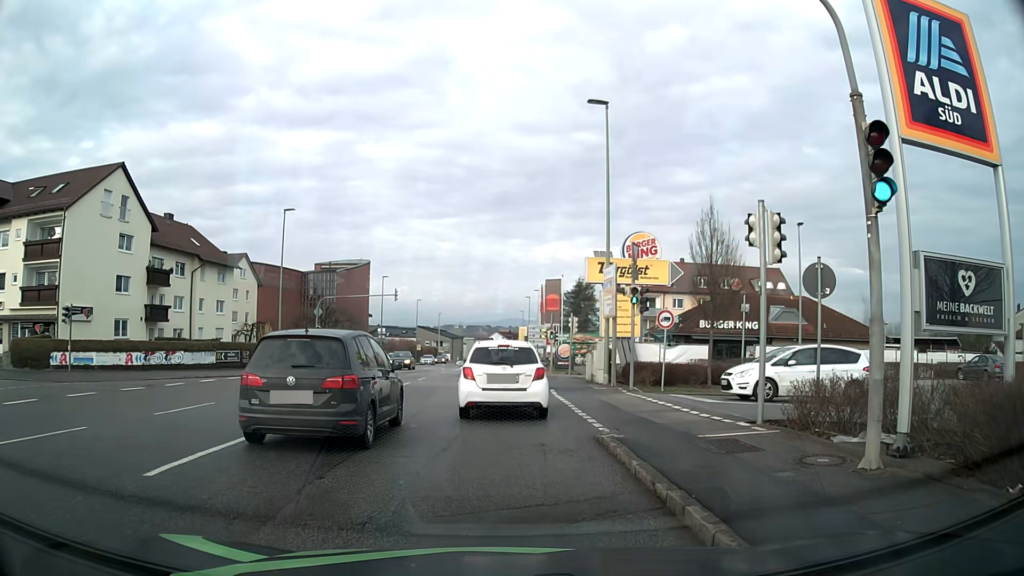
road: tertiary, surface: asphalt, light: Day
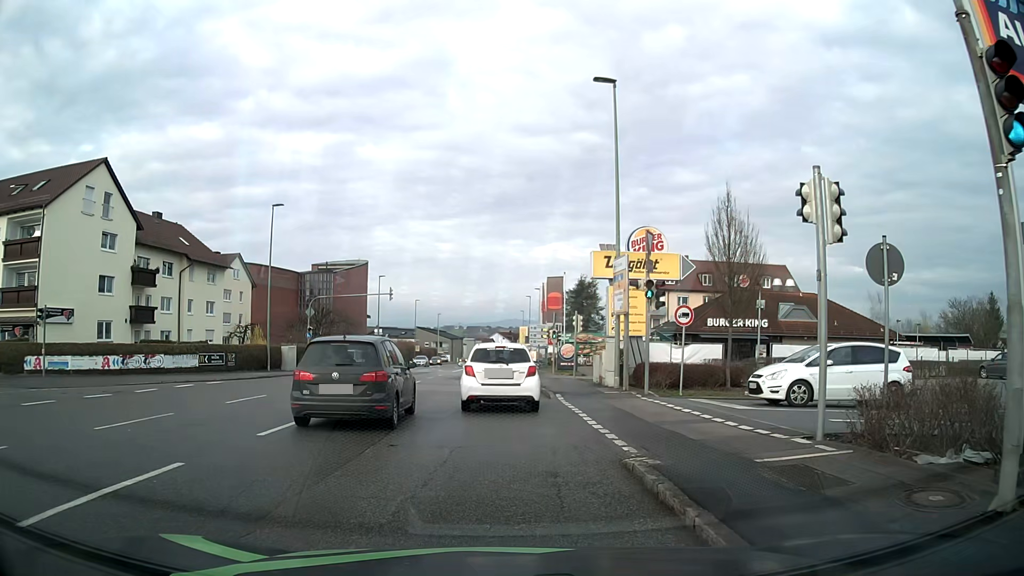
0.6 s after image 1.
(+0.1, +2.3) m; +2°
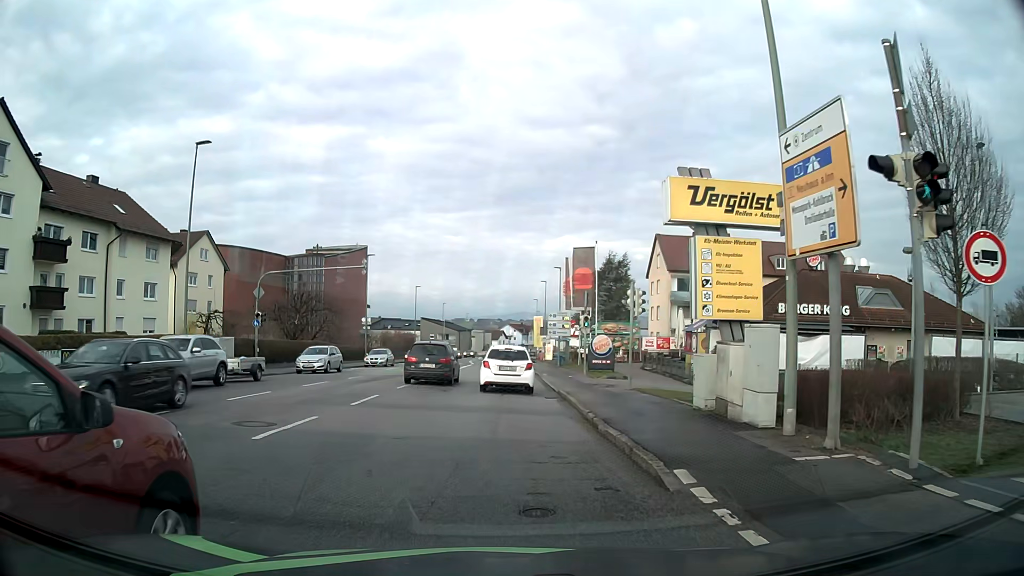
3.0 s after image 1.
(-0.1, +13.0) m; -1°
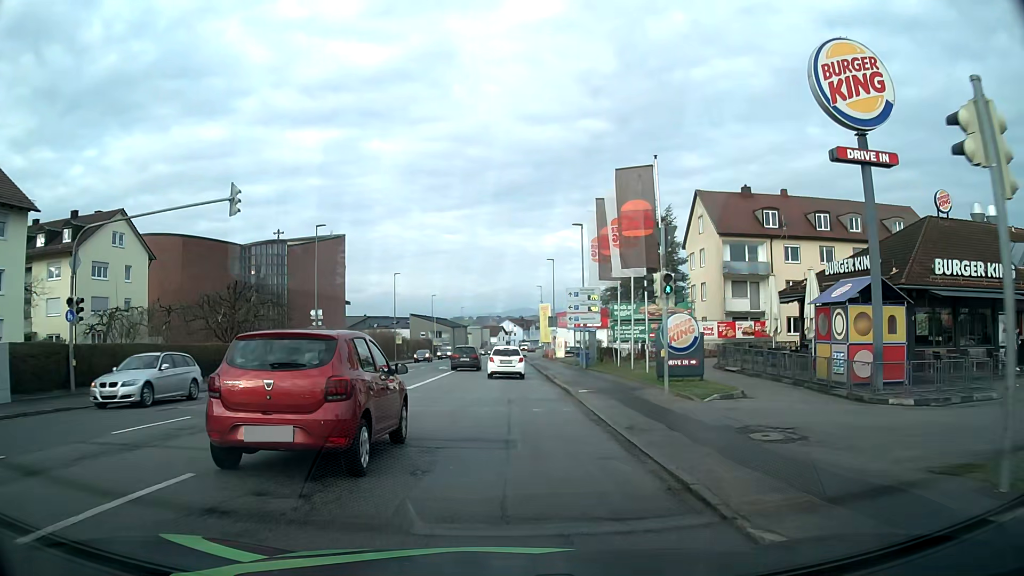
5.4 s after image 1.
(0.0, +17.7) m; +1°
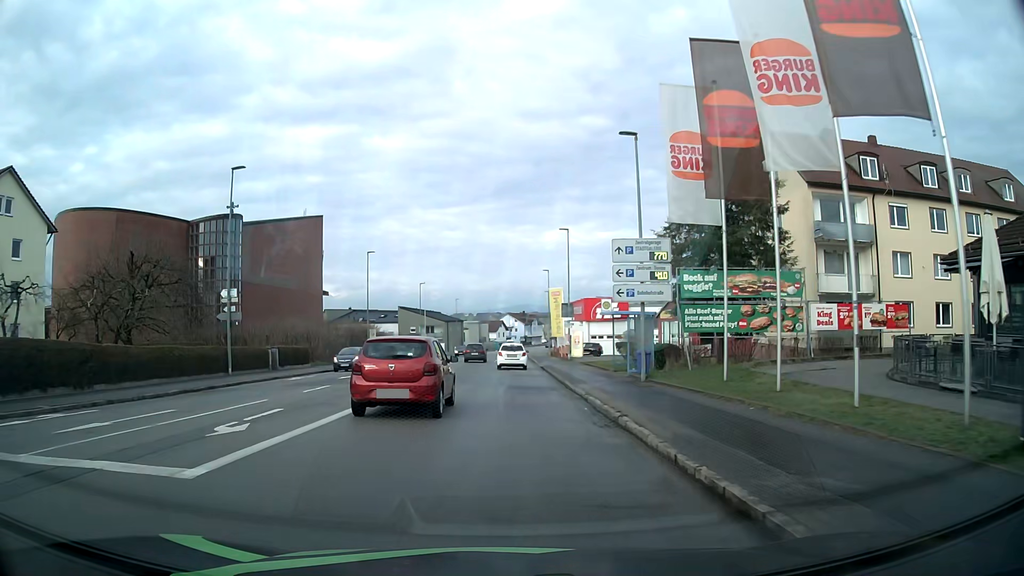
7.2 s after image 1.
(-0.2, +16.4) m; -1°
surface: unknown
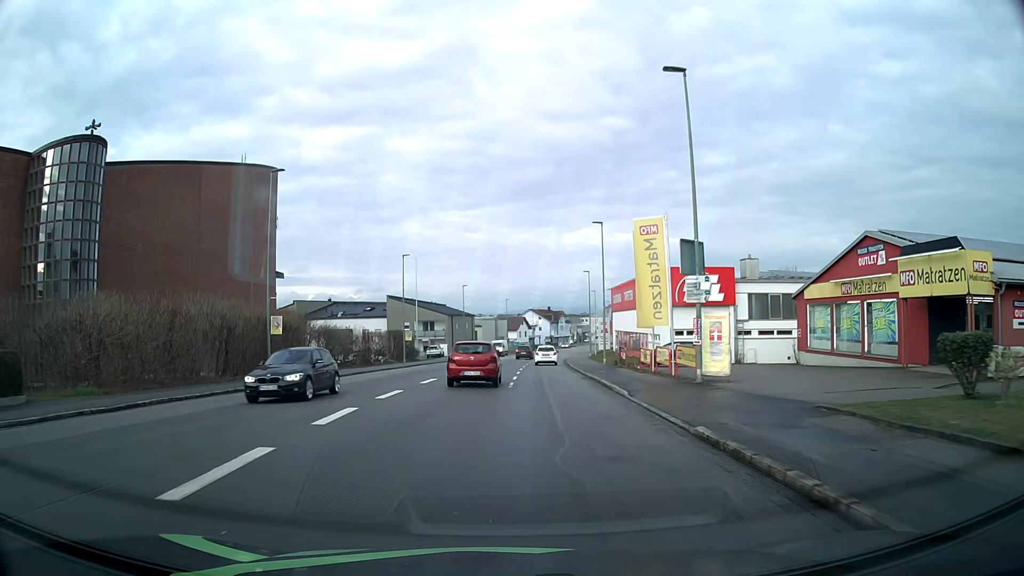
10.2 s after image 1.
(-0.4, +32.3) m; -2°
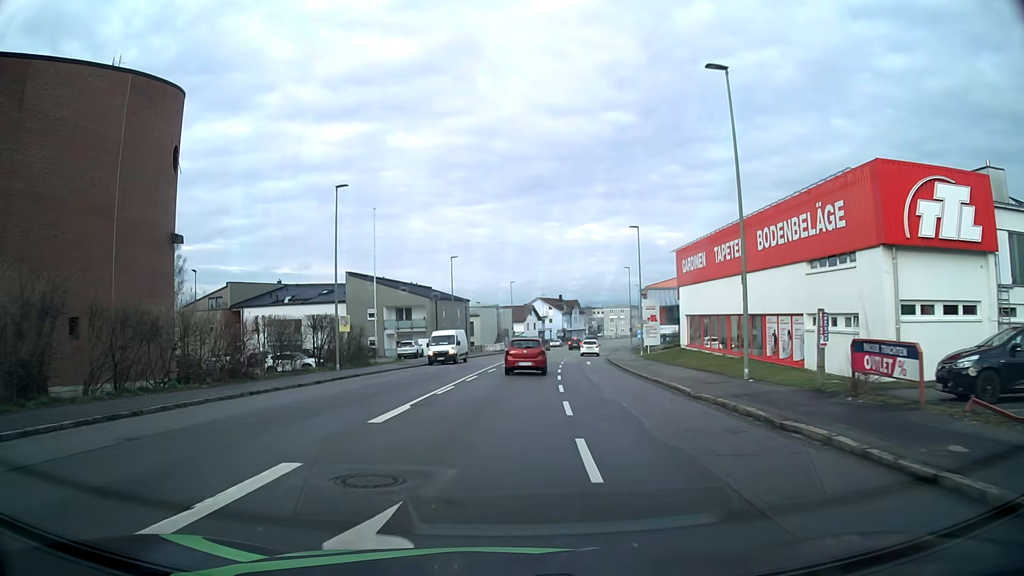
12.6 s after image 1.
(-0.1, +28.1) m; 0°
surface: asphalt
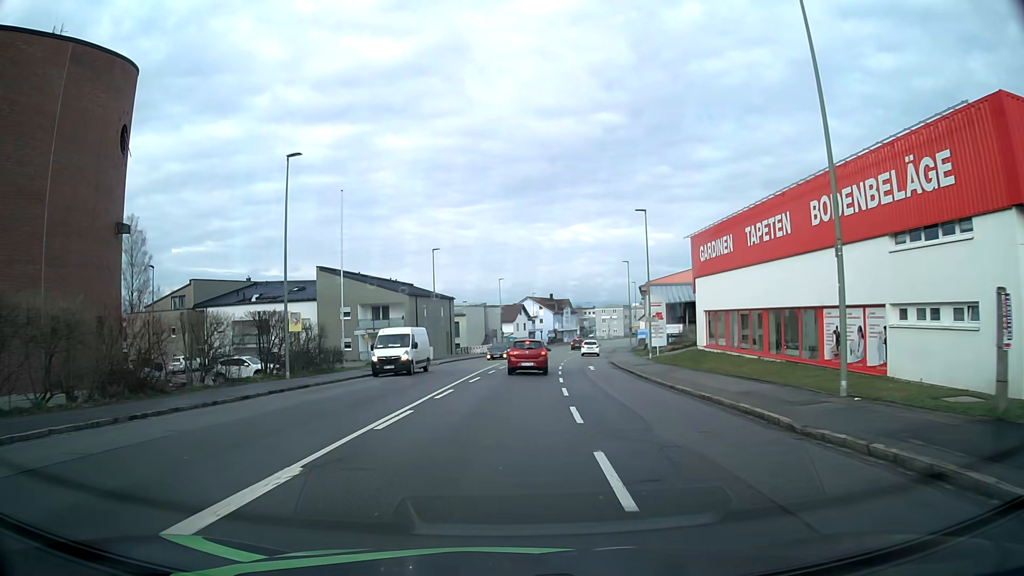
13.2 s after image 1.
(0.0, +7.1) m; +1°
(0, +10) (0, +20) (+1, +30) (+2, +40) (+3, +50) (+4, +60) (+5, +70) (+7, +80) (+9, +89) (+11, +99) m
